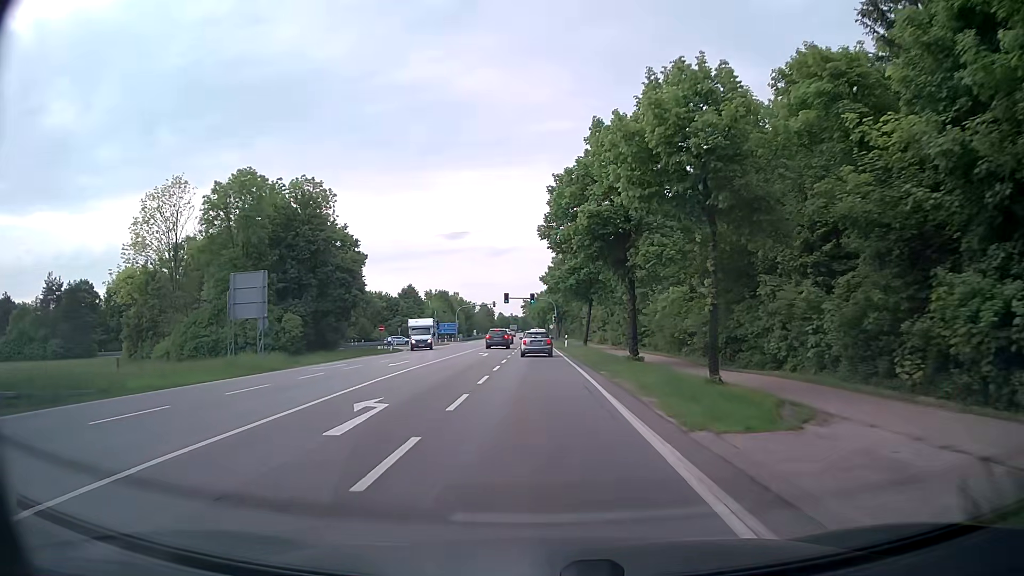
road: secondary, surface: asphalt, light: Day
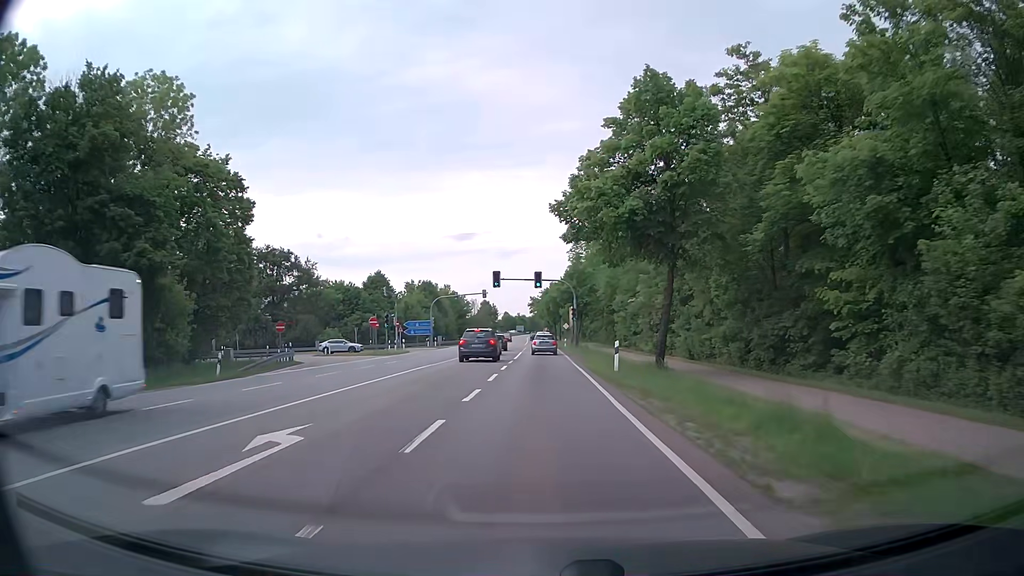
(-0.3, +33.9) m; -1°
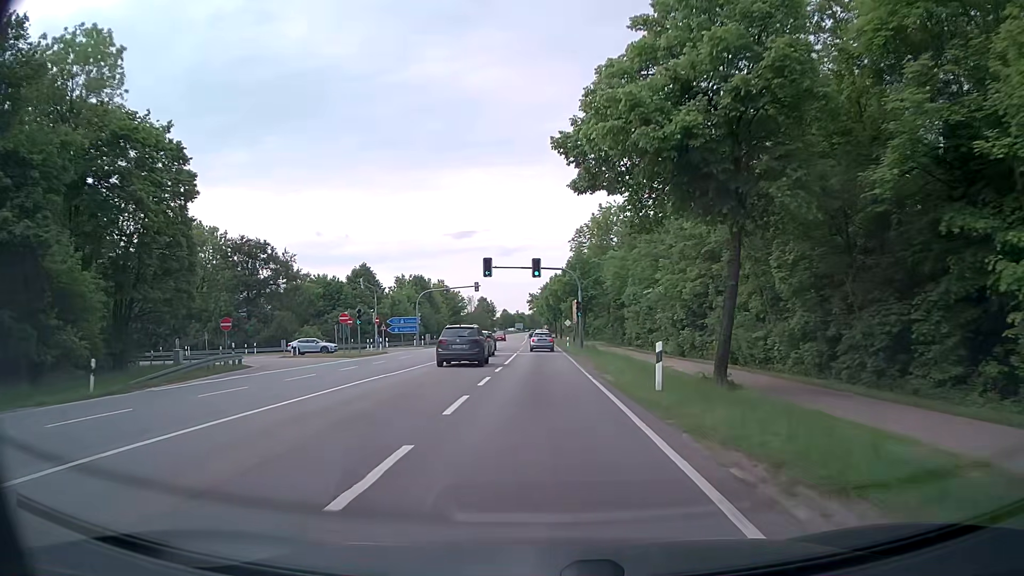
(0.0, +8.6) m; 0°
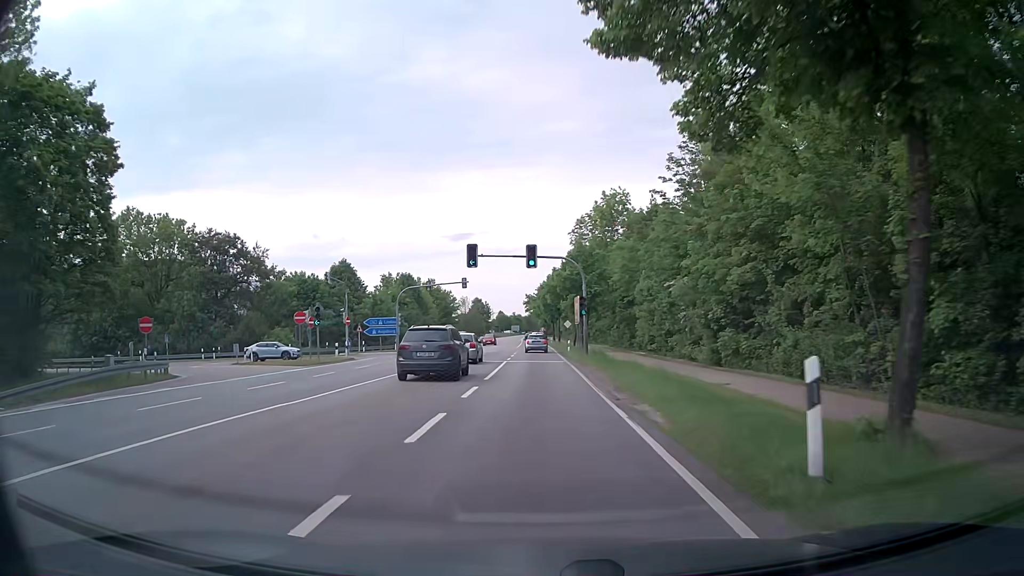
(0.0, +8.6) m; 0°
(0, +10) (0, +20) (0, +30) (0, +40) (0, +50) (0, +60) (-1, +70) (-1, +80) (-1, +90) (-2, +100) m
